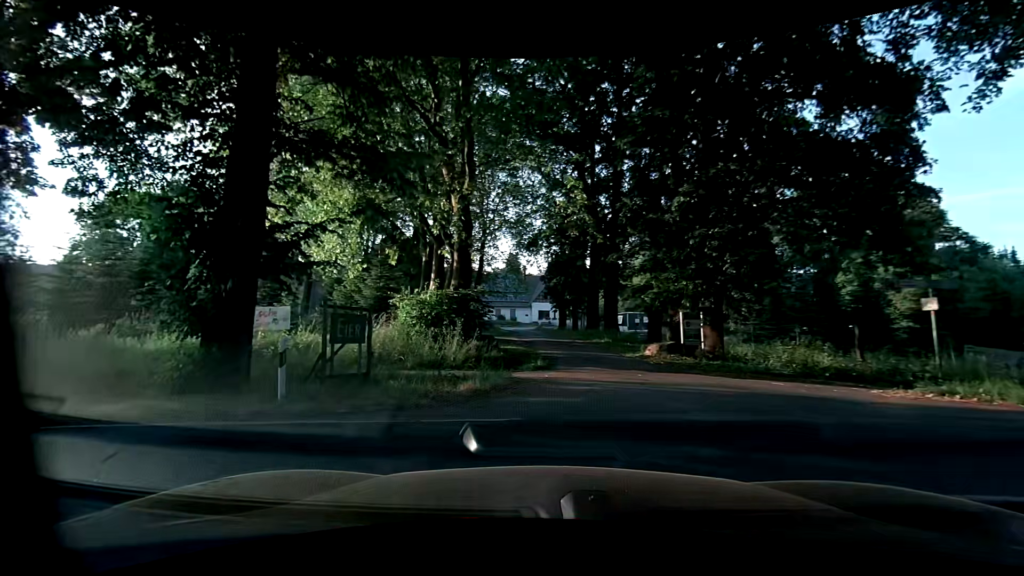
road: secondary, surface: asphalt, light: Day
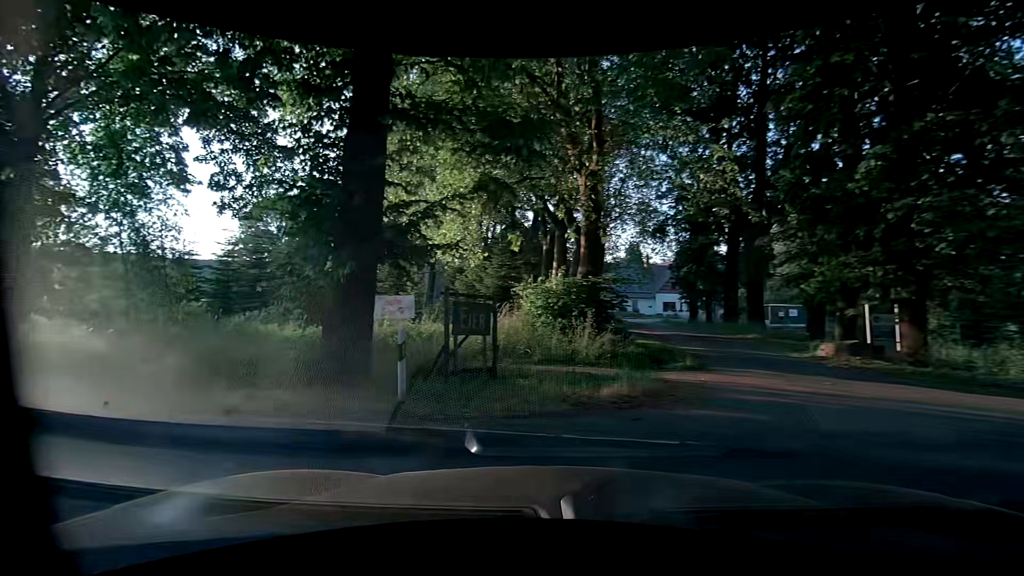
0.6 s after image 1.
(-0.2, +1.6) m; -13°
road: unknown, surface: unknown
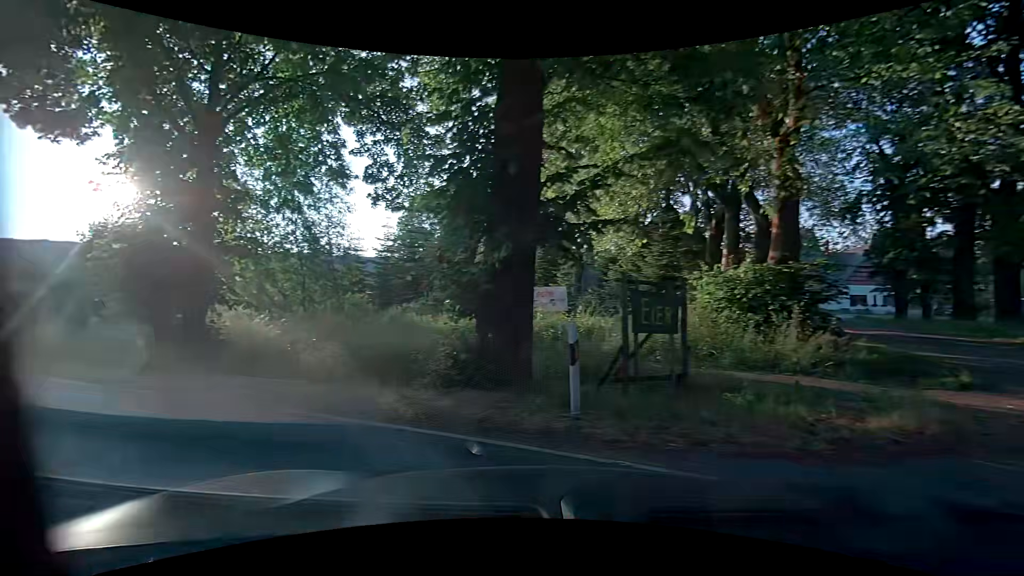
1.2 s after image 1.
(-0.3, +1.8) m; -19°
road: secondary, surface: asphalt
